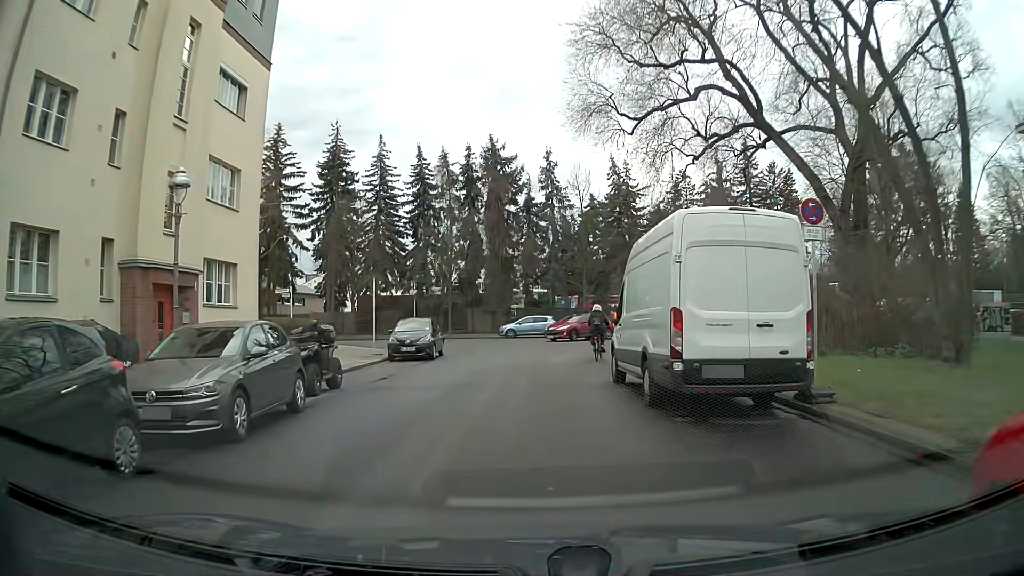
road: residential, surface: asphalt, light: Day
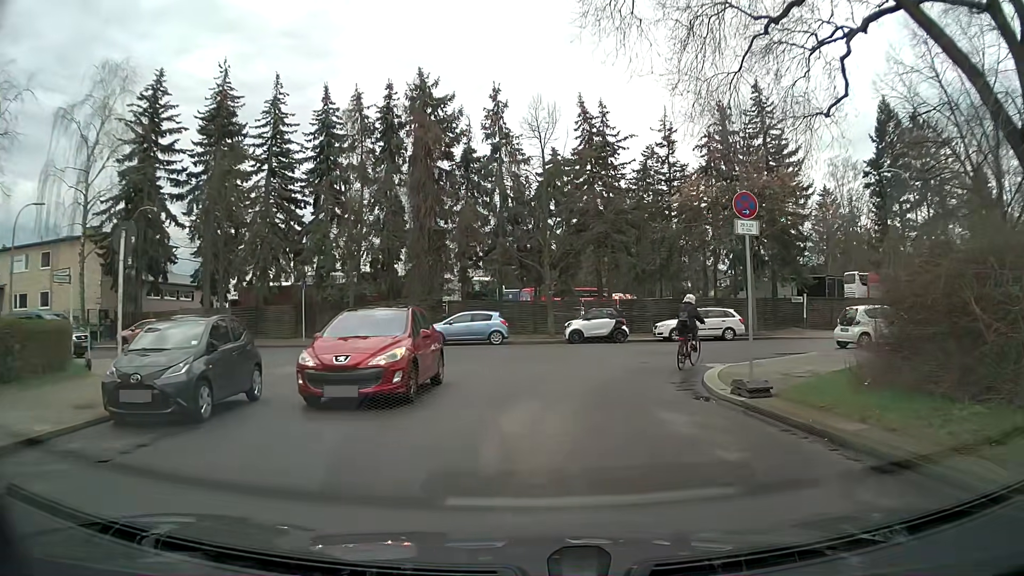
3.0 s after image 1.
(+0.1, +14.5) m; +3°
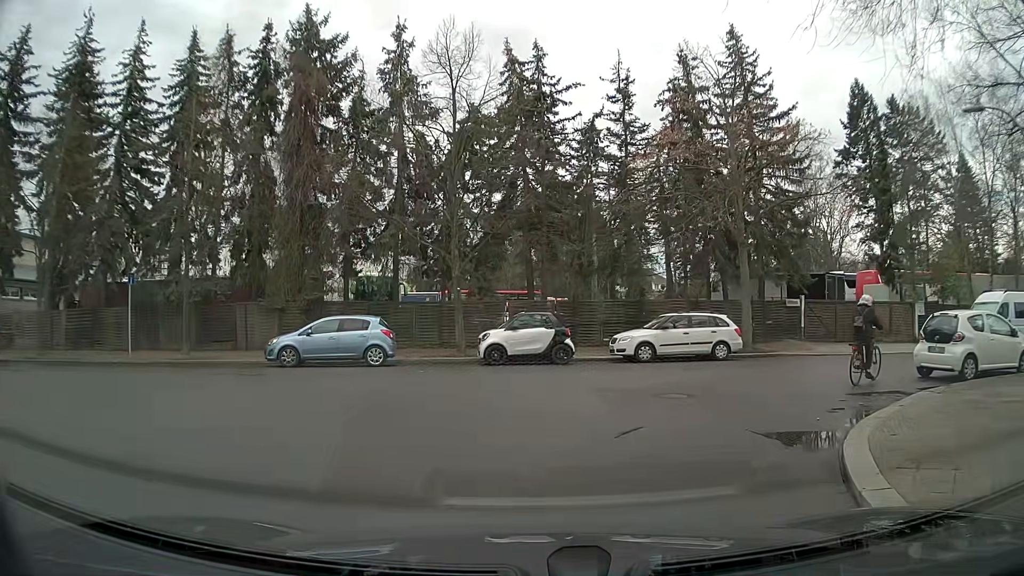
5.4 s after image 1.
(+0.7, +9.7) m; +6°
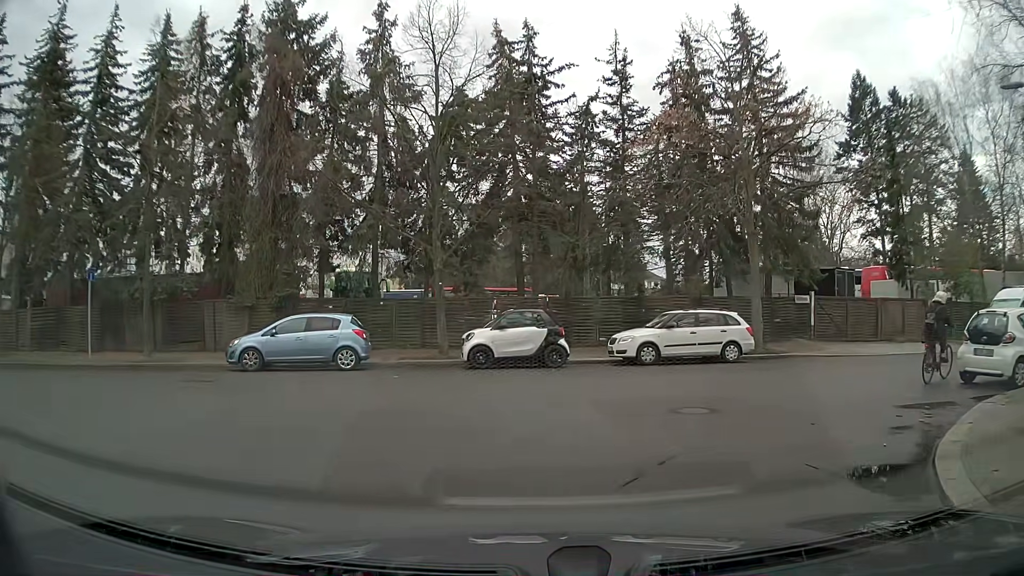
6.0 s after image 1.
(0.0, +2.1) m; +1°
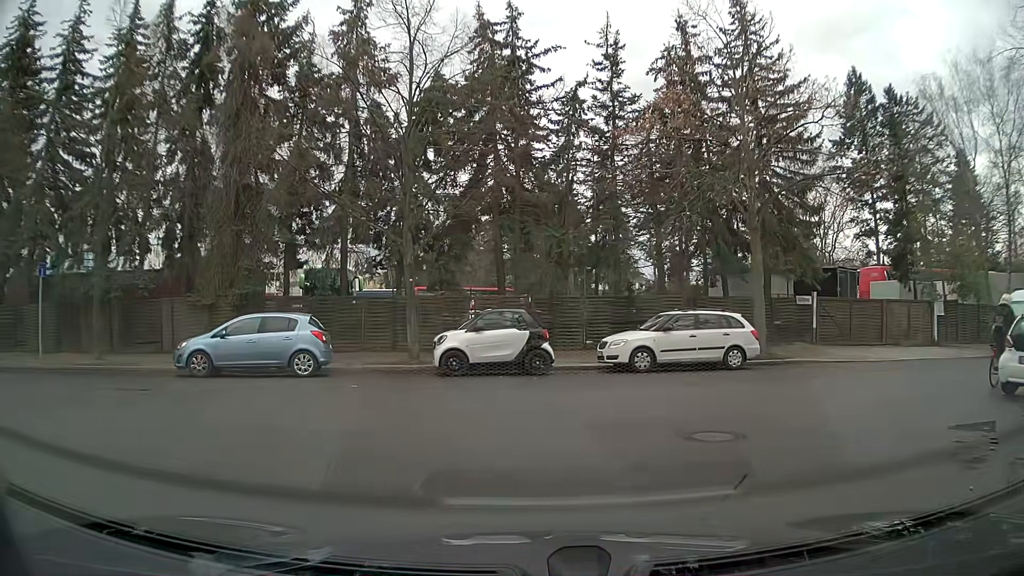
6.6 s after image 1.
(0.0, +2.0) m; 0°
